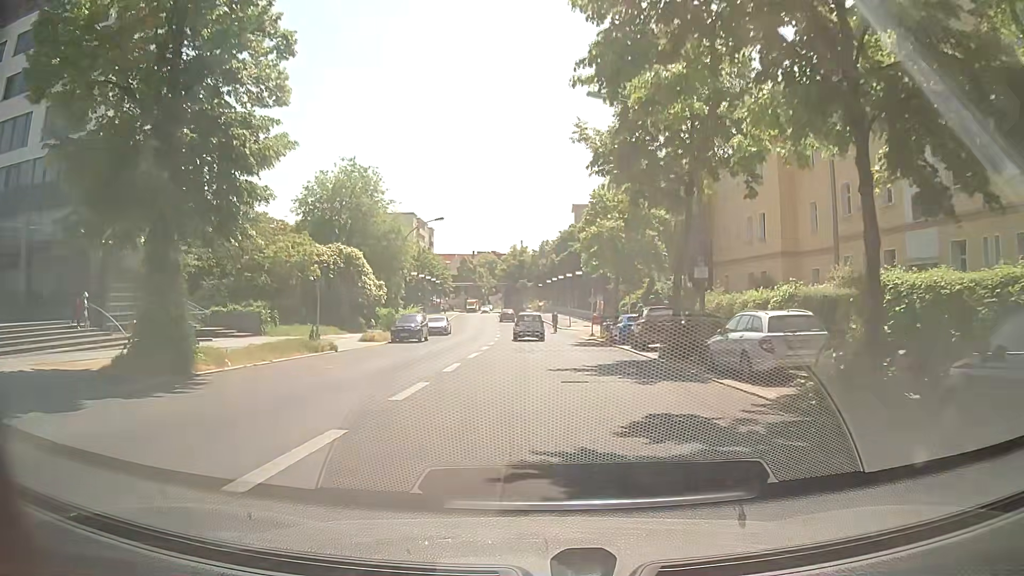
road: secondary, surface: asphalt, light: Day
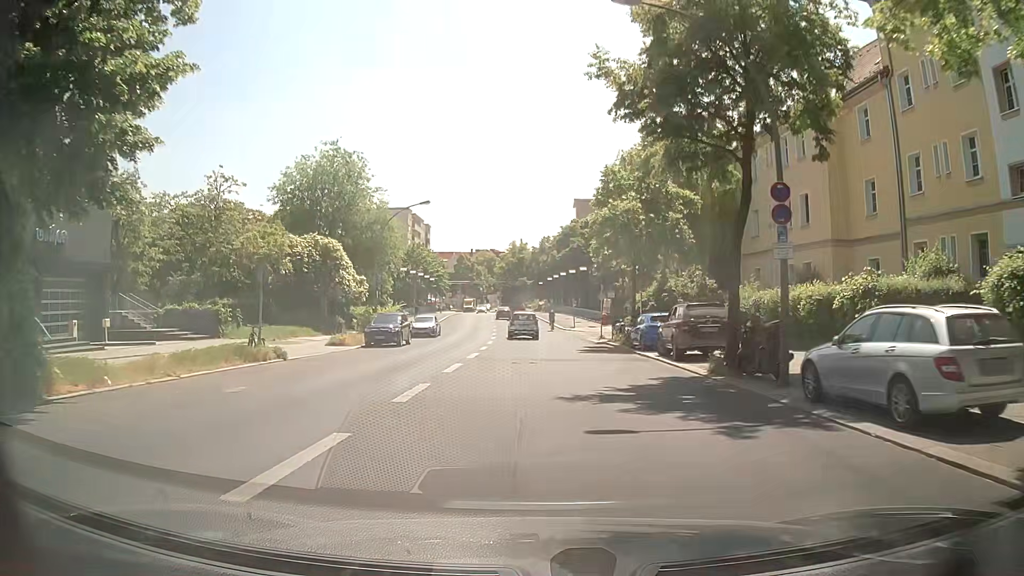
(0.0, +6.3) m; -1°
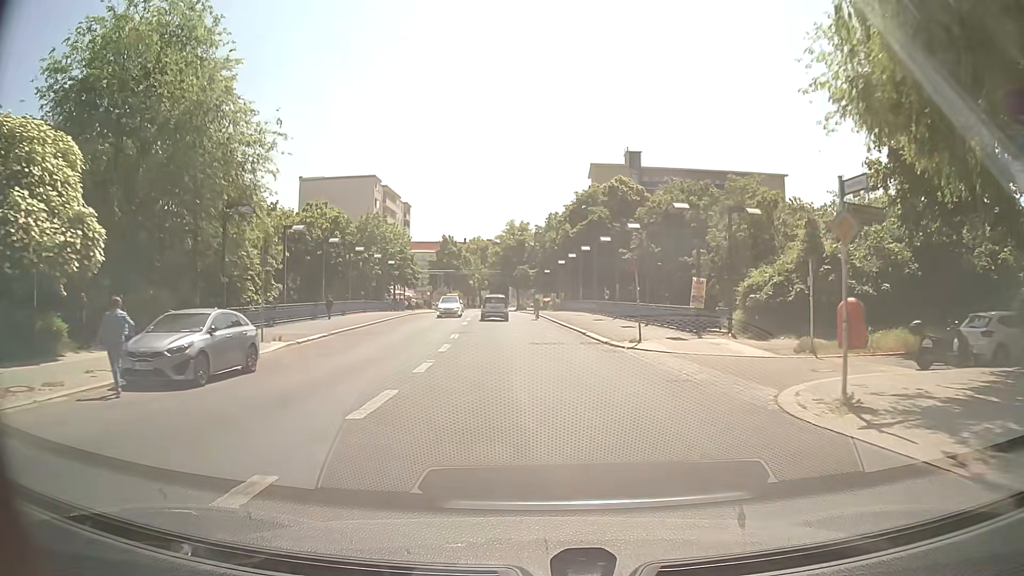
(+0.7, +32.8) m; +1°
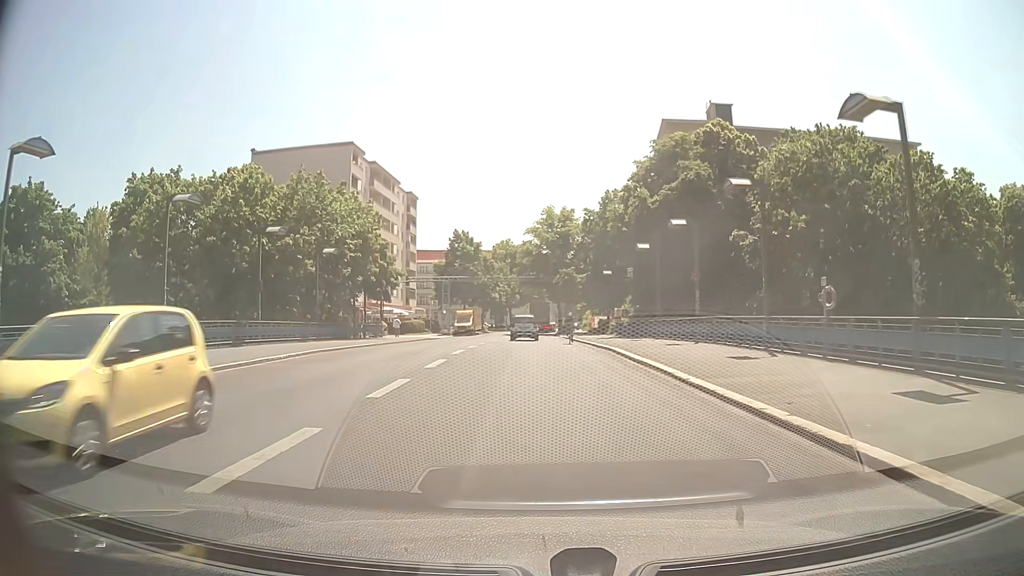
(-0.9, +33.8) m; -3°
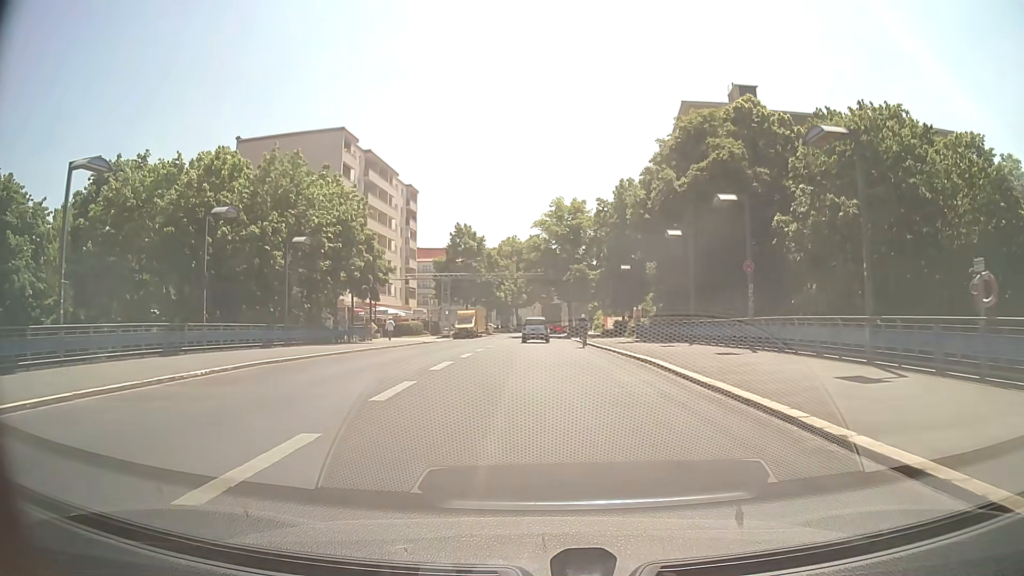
(-0.1, +6.5) m; -1°
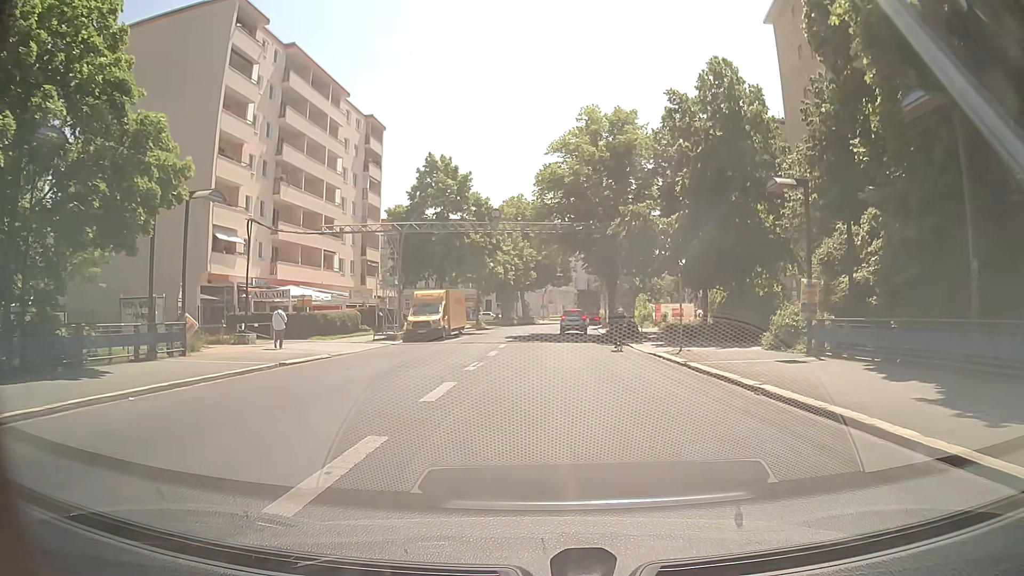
(-0.4, +30.2) m; -1°
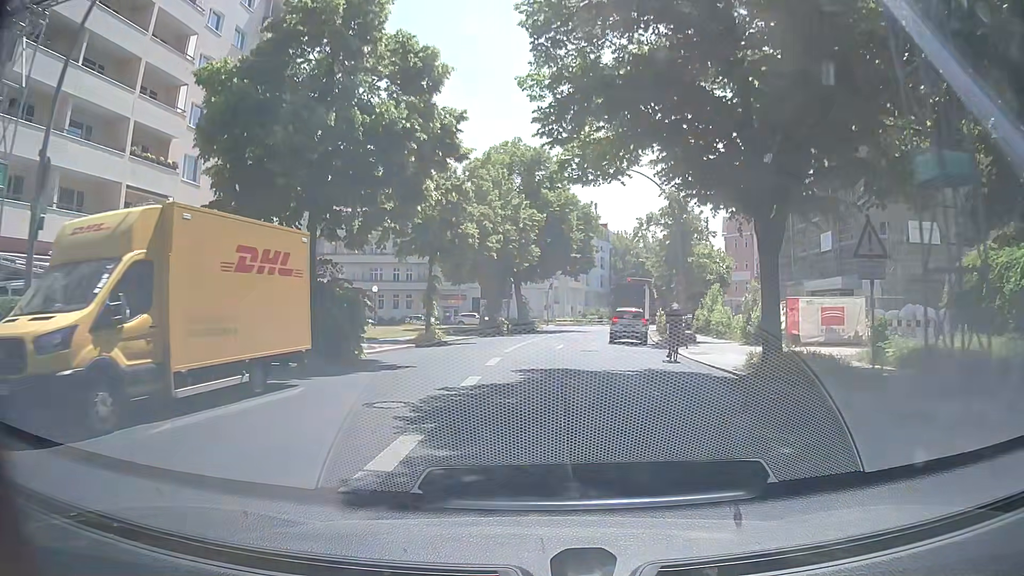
(+0.4, +29.7) m; 0°
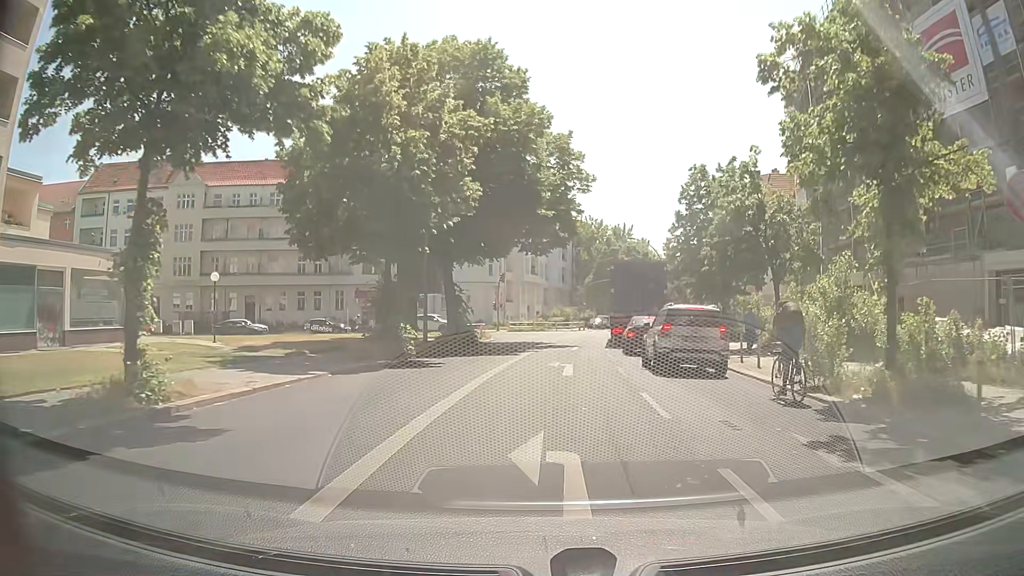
(+0.5, +23.0) m; +4°
